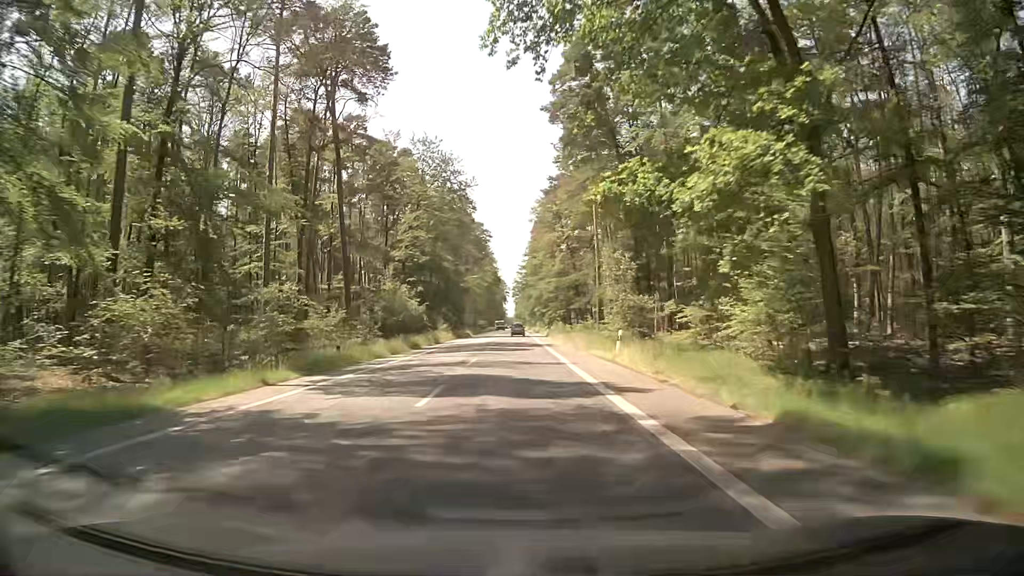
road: secondary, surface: asphalt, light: Day
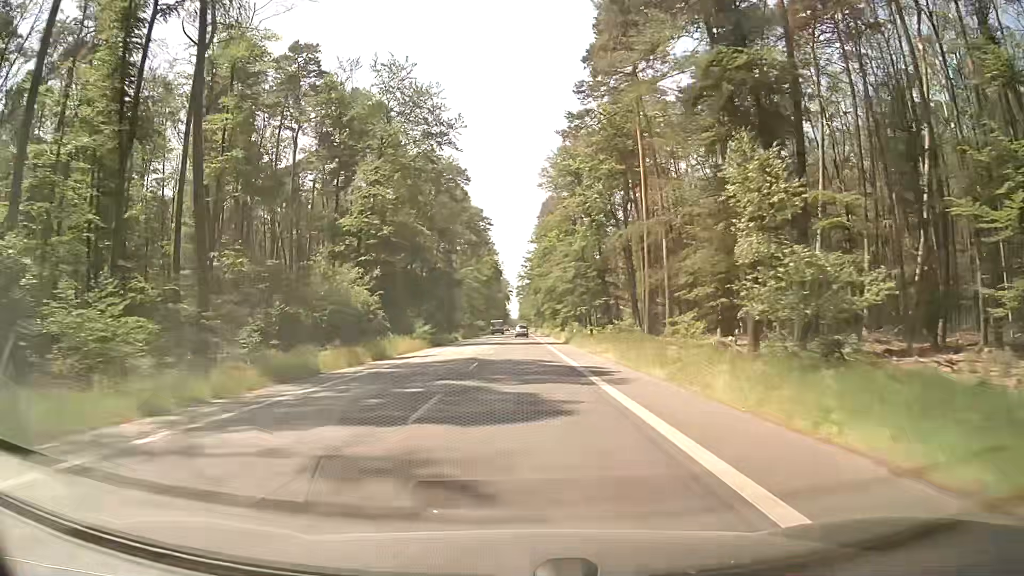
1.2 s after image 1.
(+0.1, +25.6) m; +1°
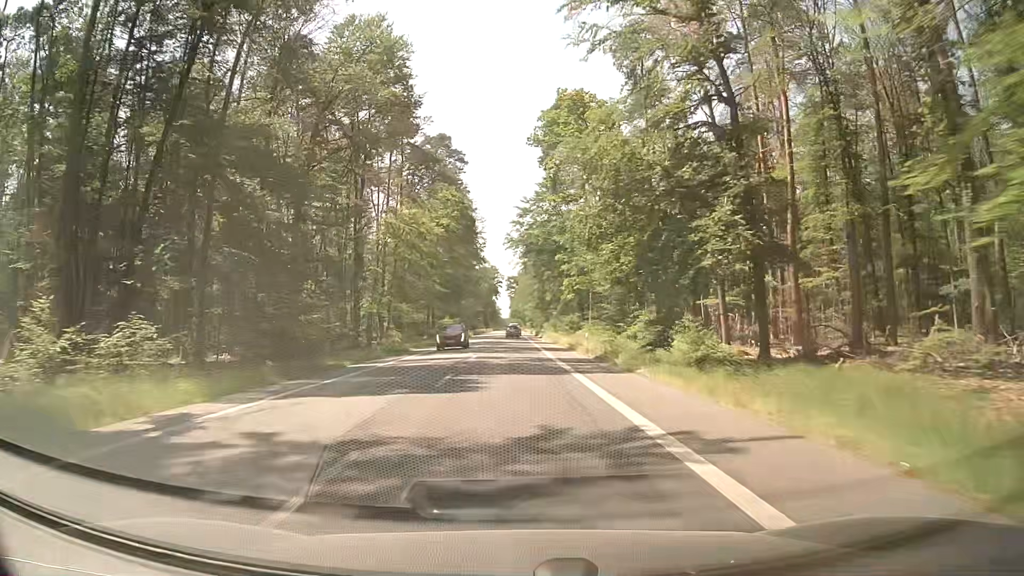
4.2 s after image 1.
(-0.2, +65.4) m; 0°
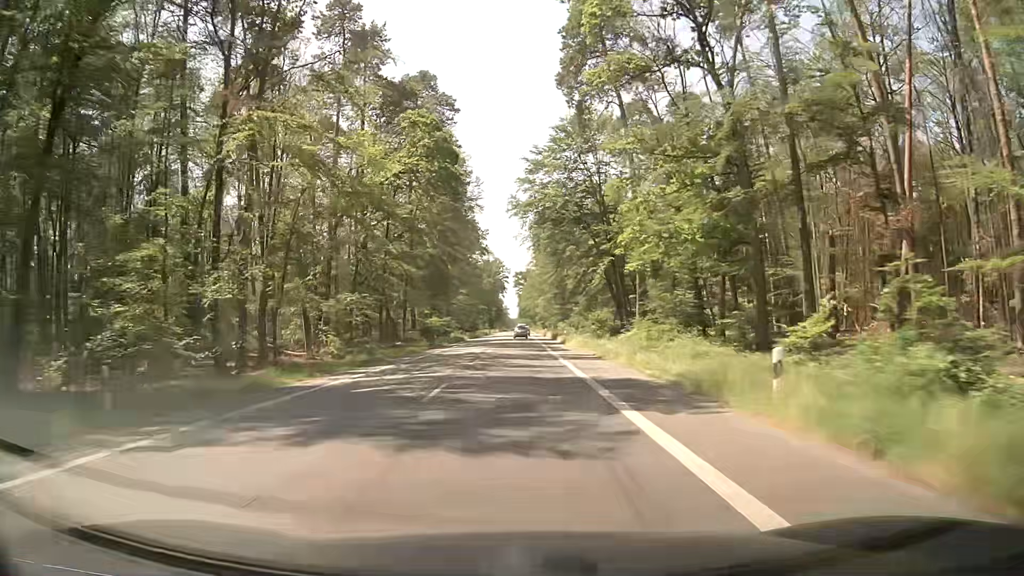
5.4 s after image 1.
(0.0, +26.7) m; 0°
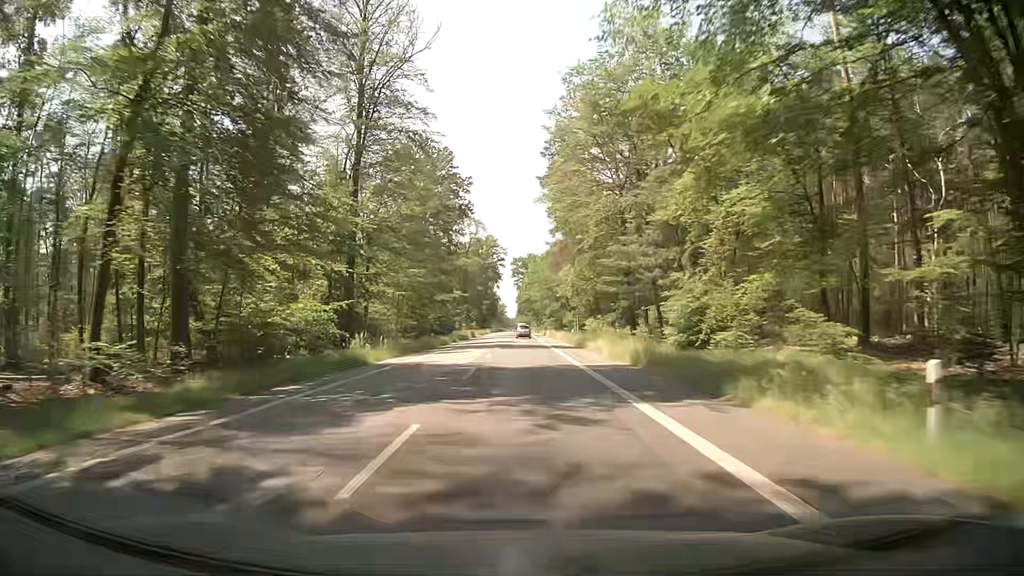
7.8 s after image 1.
(-0.6, +54.2) m; -1°
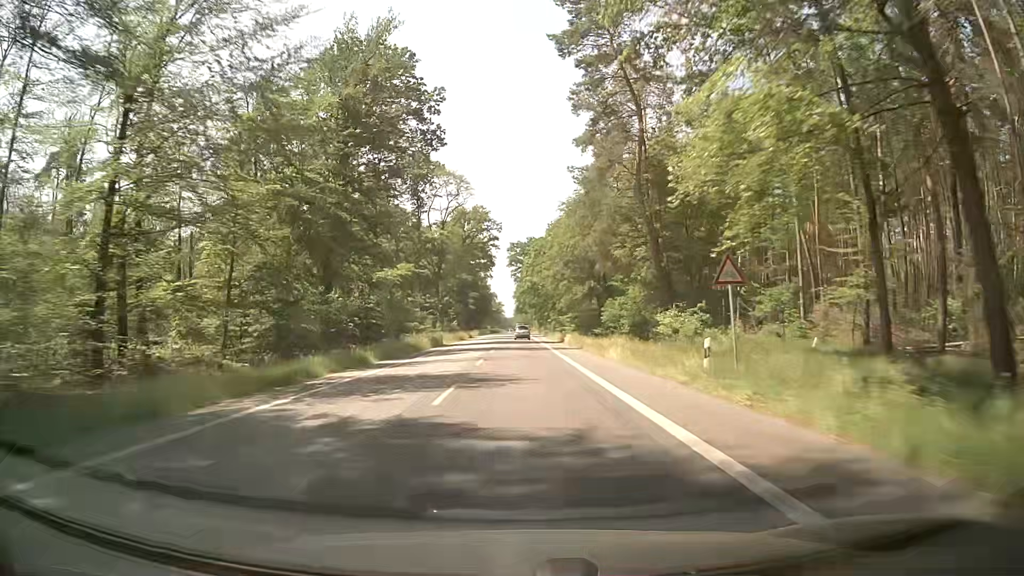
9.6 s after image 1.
(+0.1, +41.0) m; 0°
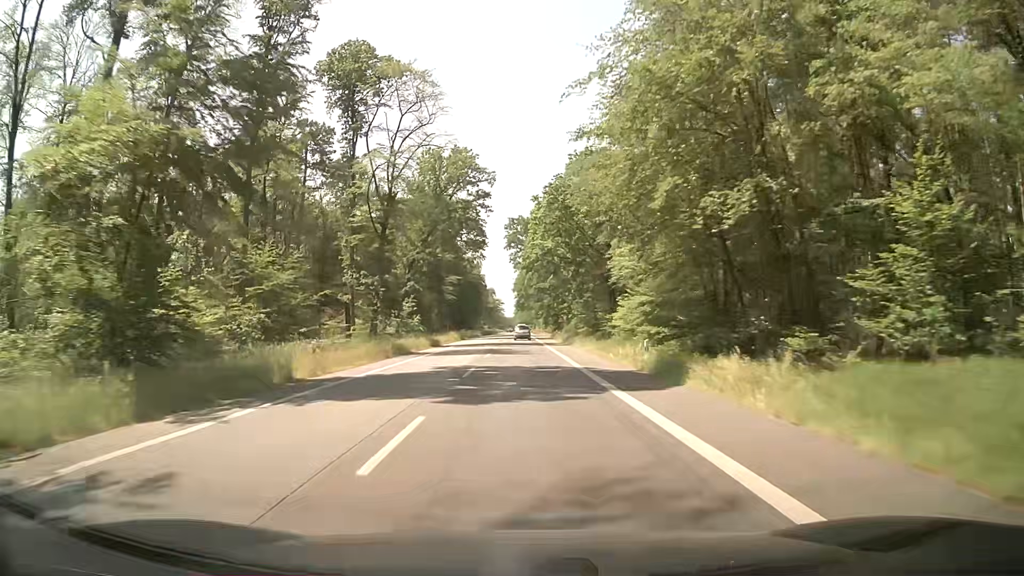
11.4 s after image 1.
(-0.1, +41.0) m; 0°
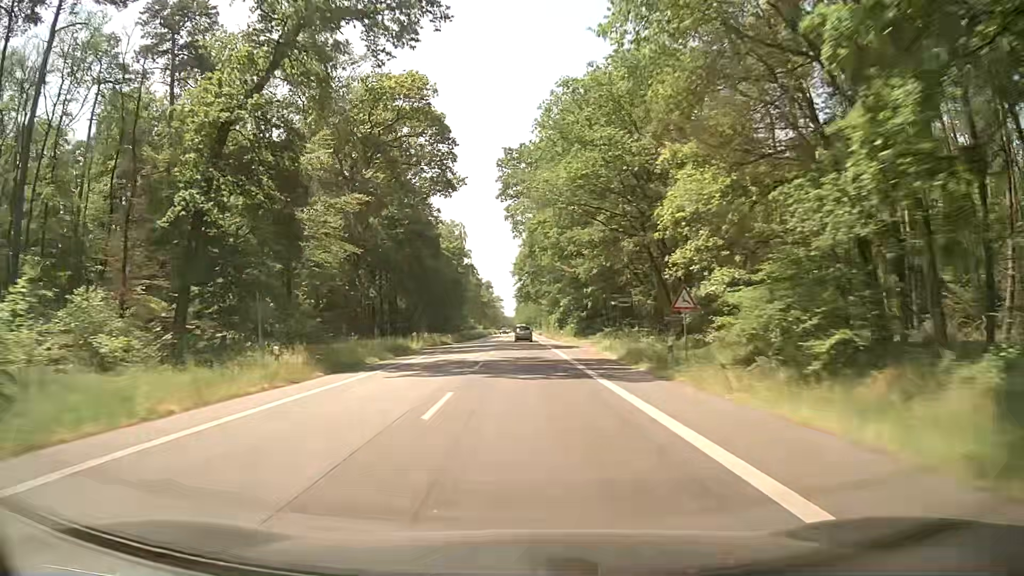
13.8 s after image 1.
(-0.2, +55.4) m; 0°
(0, +10) (0, +20) (0, +30) (0, +40) (0, +50) (0, +60) (0, +70) (0, +80) (0, +90) (0, +100) m
